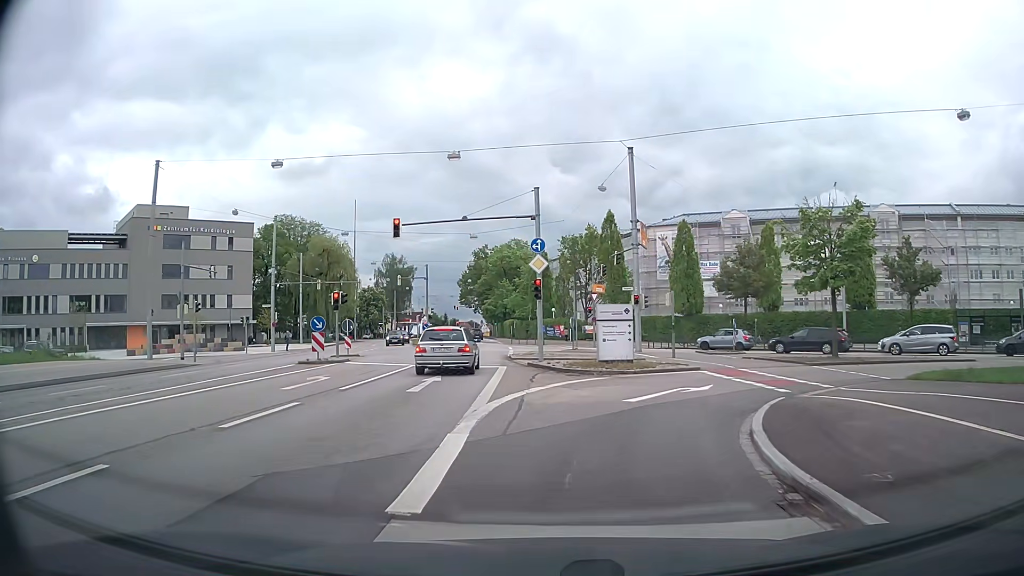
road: secondary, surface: asphalt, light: Day
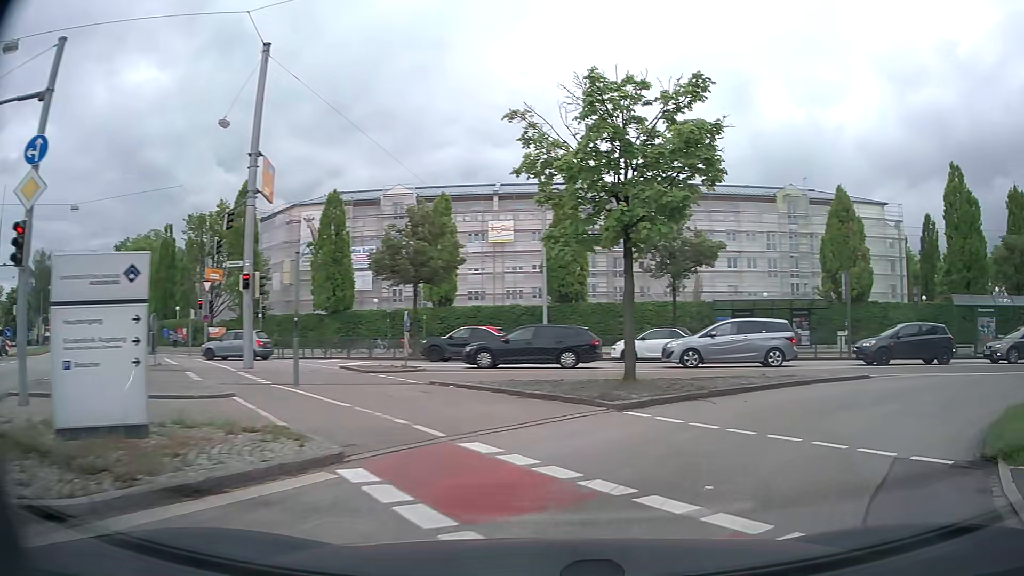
(+2.6, +14.9) m; +28°
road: residential
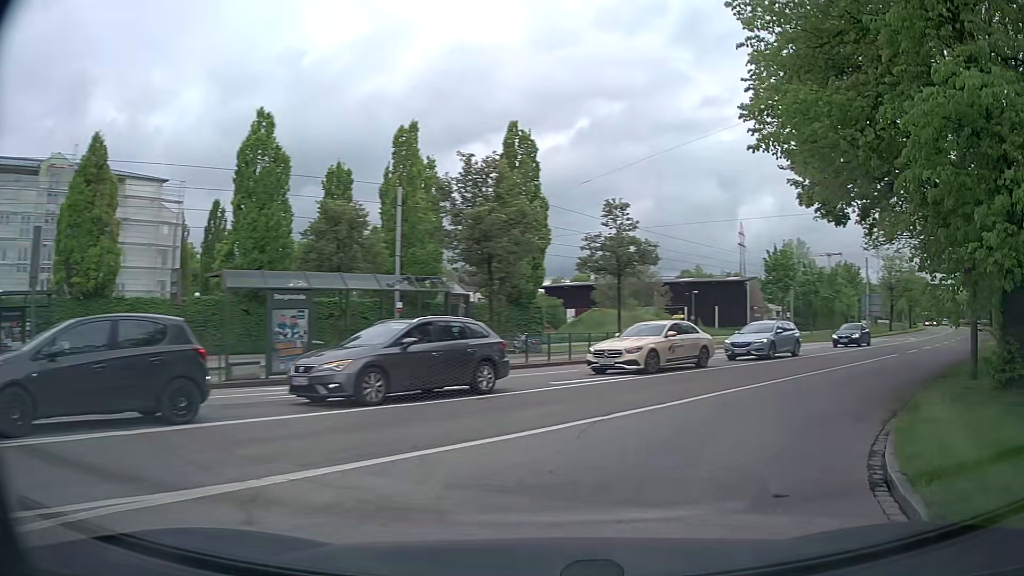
(+8.1, +13.1) m; +62°
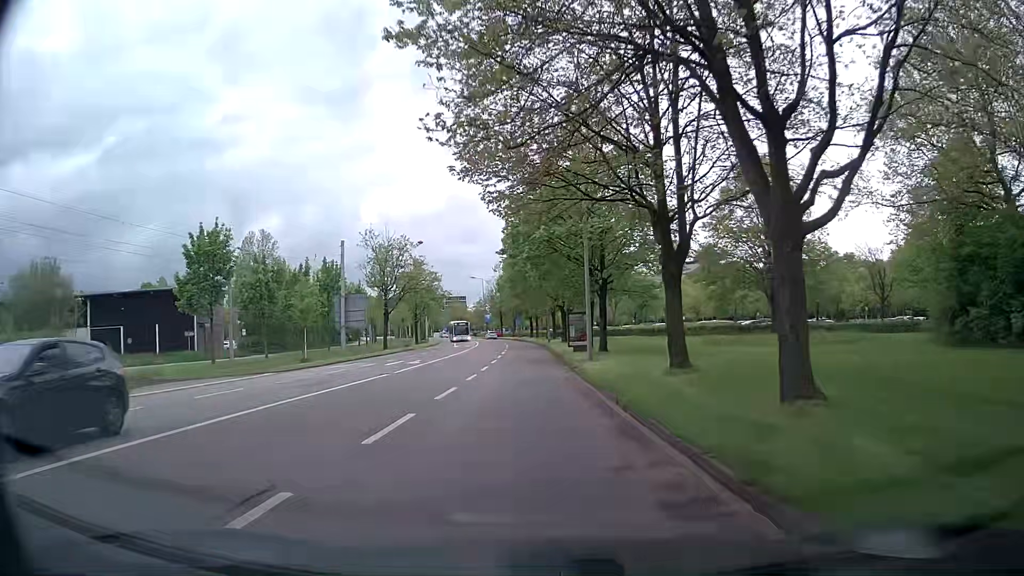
(+13.7, +23.3) m; +42°
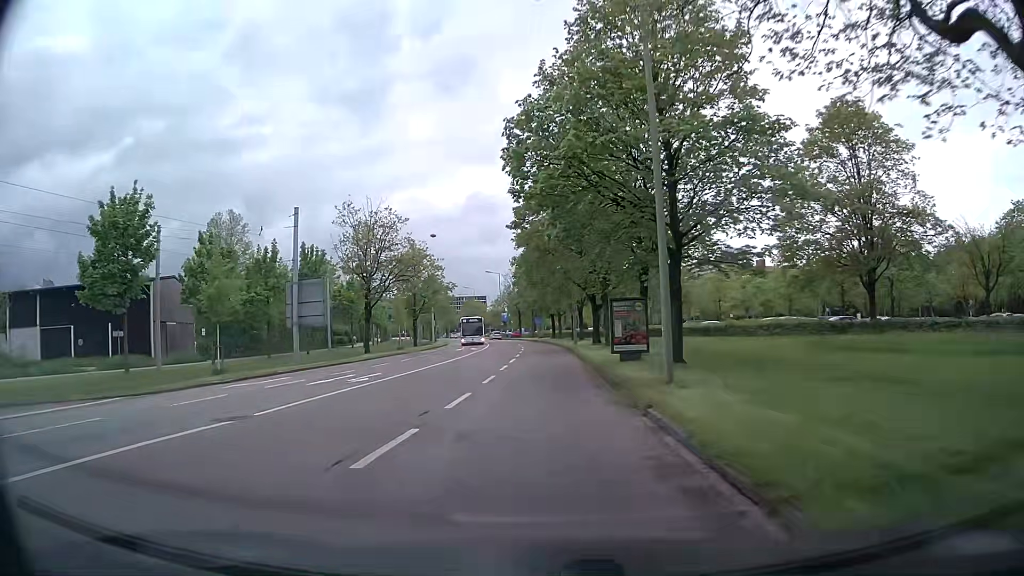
(-0.1, +14.3) m; -2°
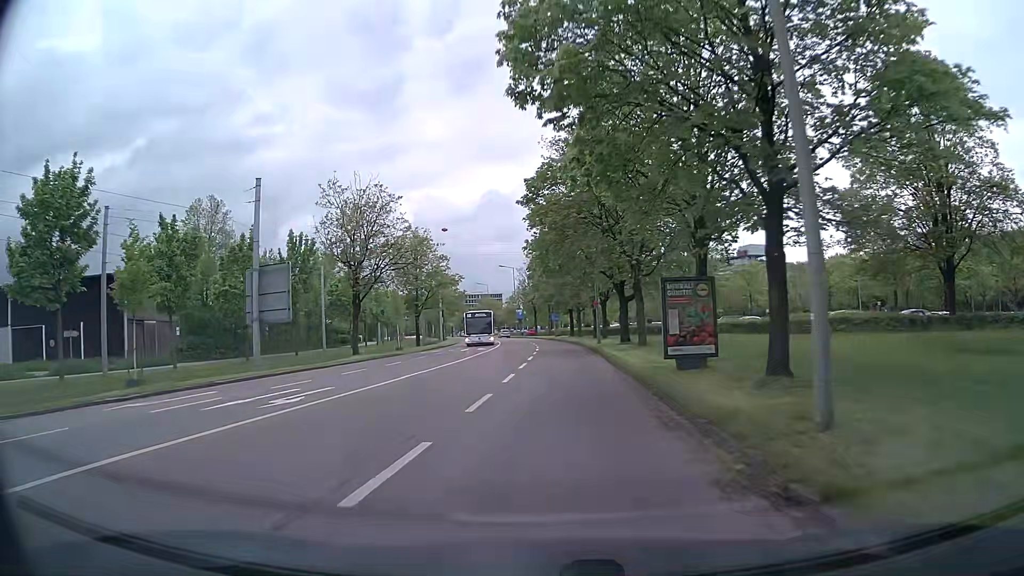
(0.0, +7.6) m; 0°
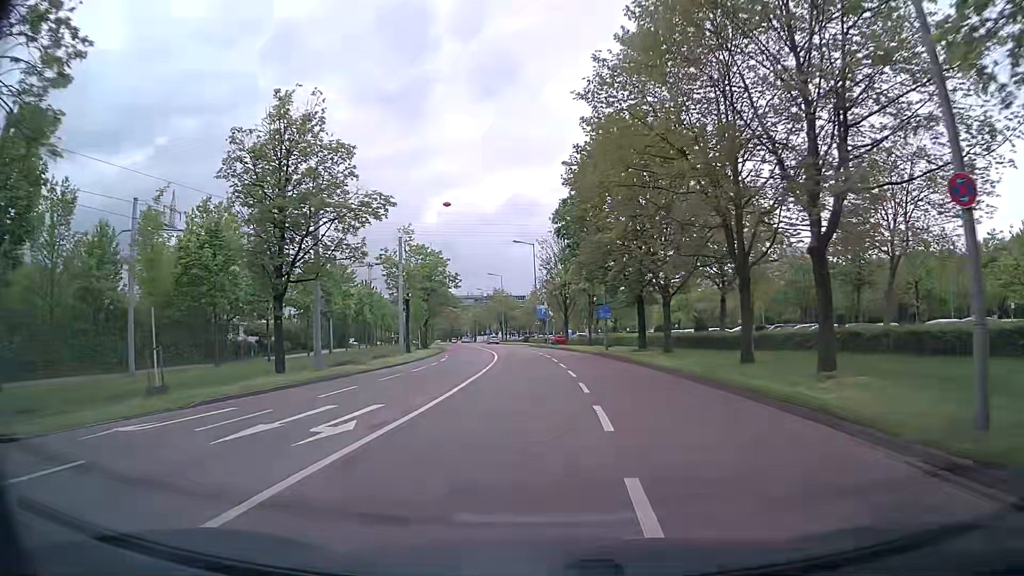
(-1.5, +38.7) m; -2°
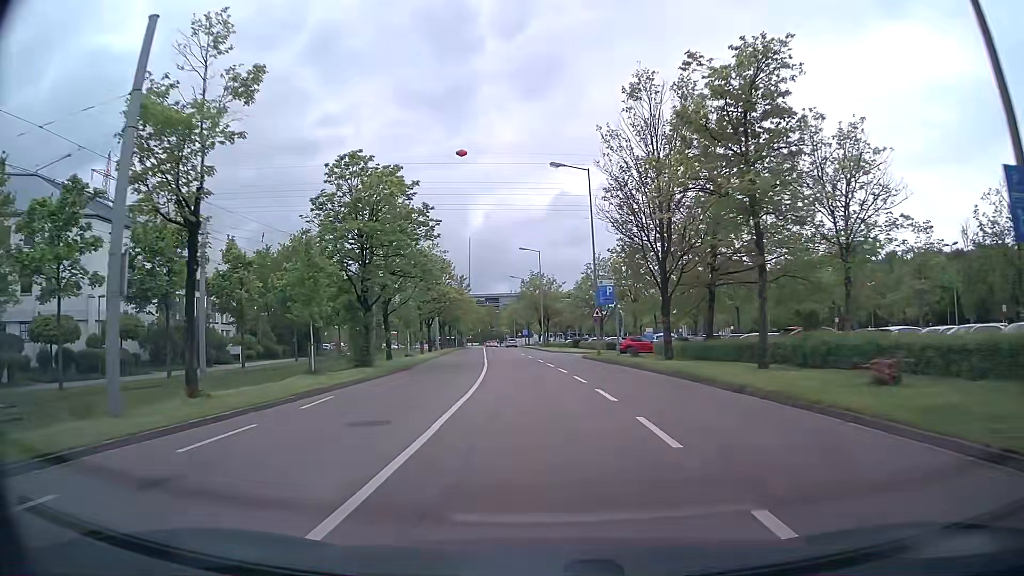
(-1.5, +38.4) m; -4°
(0, +10) (-1, +20) (-1, +30) (-2, +40) (-3, +50) (-4, +60) (-5, +70) (-5, +80) (-6, +90) (-7, +100) m
